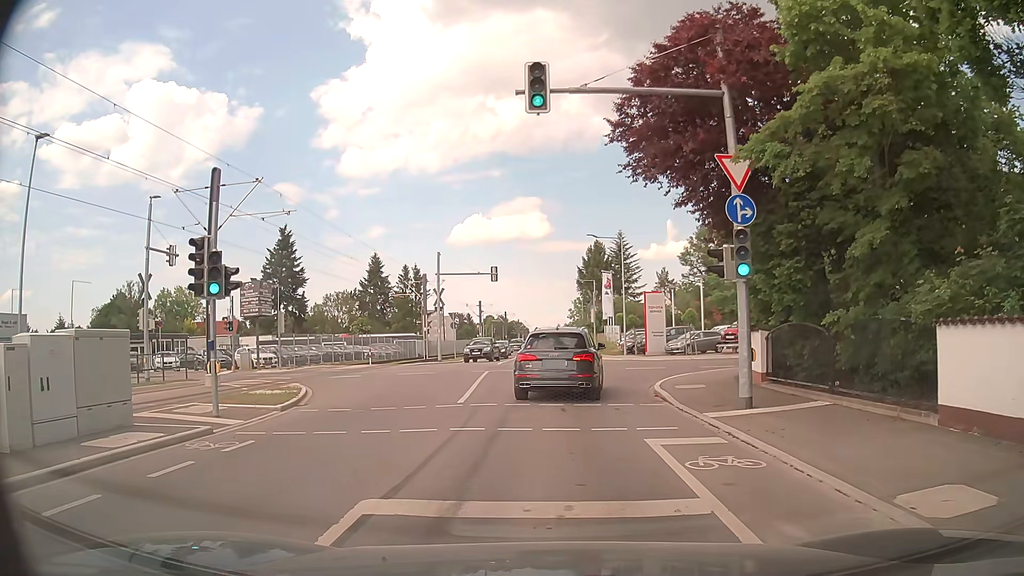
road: residential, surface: asphalt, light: Day
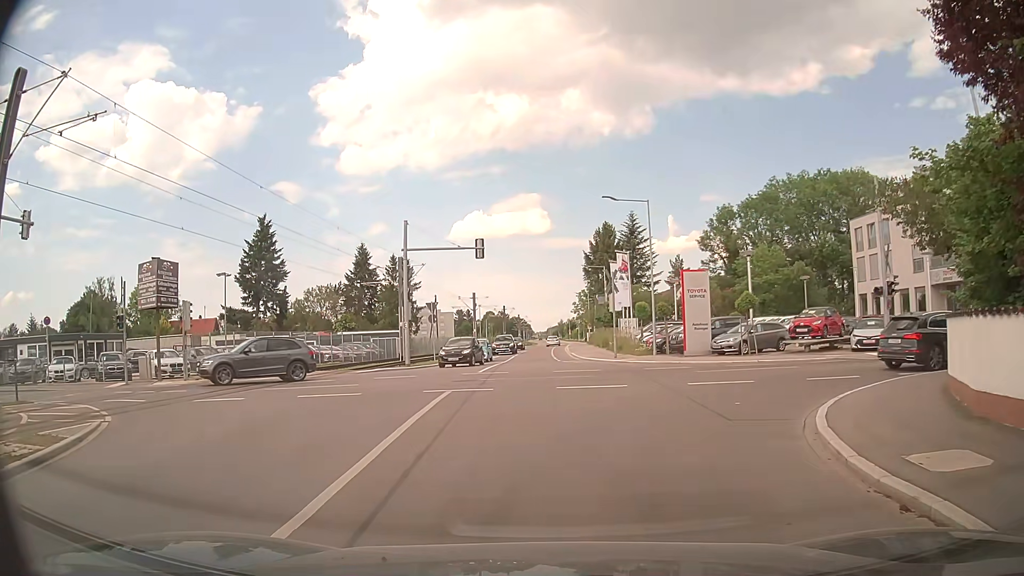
(-0.1, +11.9) m; -2°
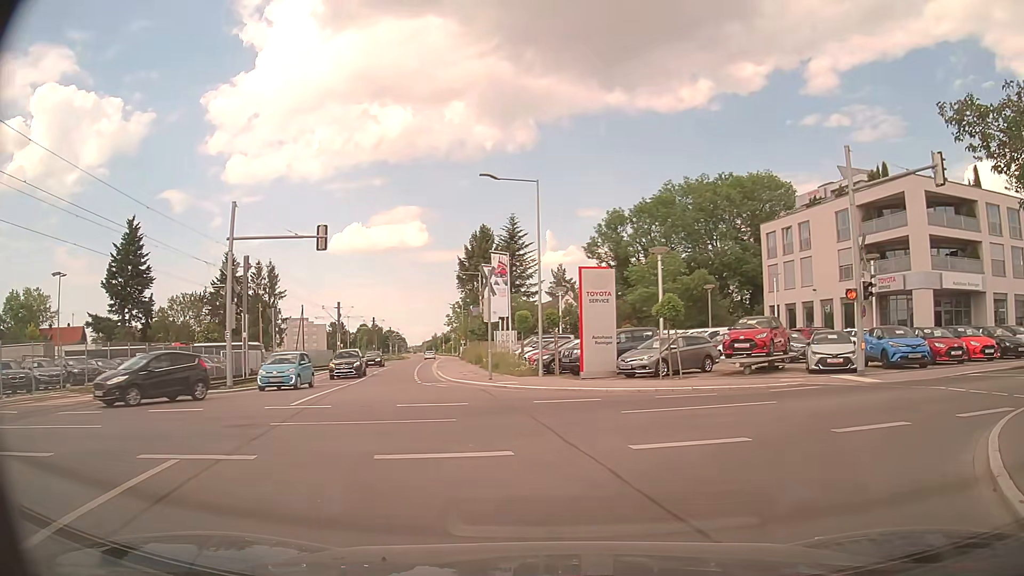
(+0.6, +7.8) m; +12°
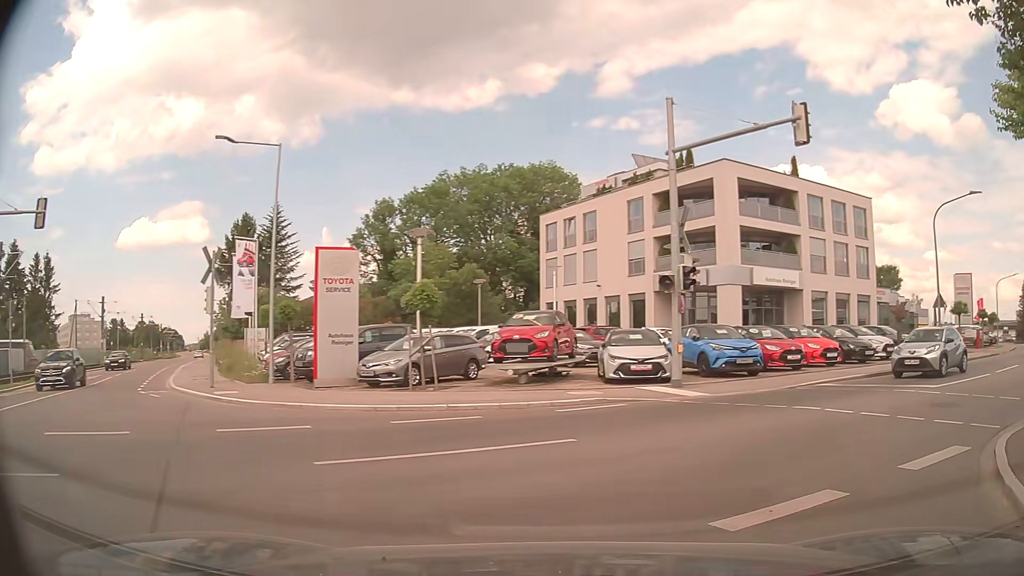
(+0.7, +5.1) m; +18°
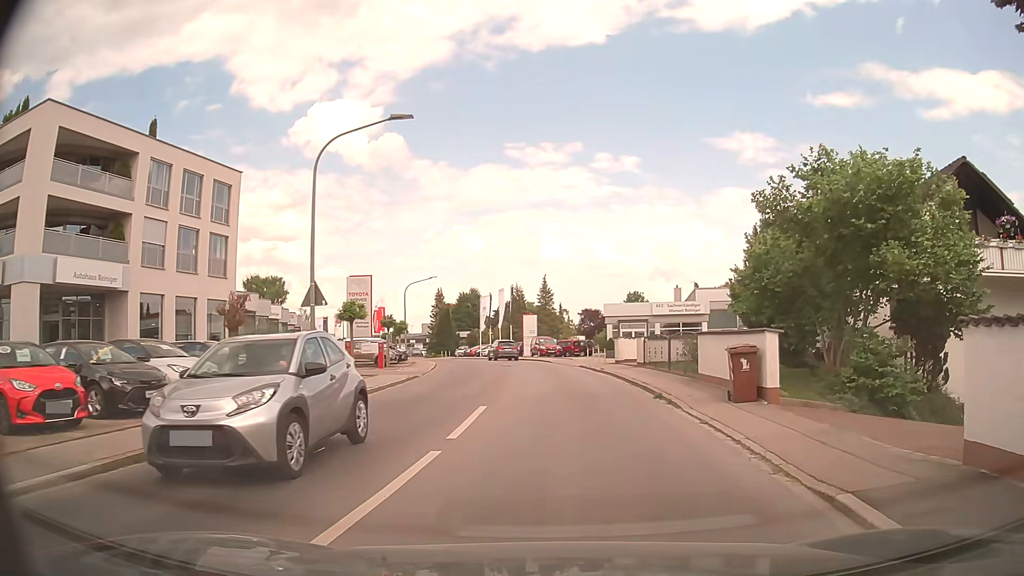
(+6.8, +11.9) m; +55°
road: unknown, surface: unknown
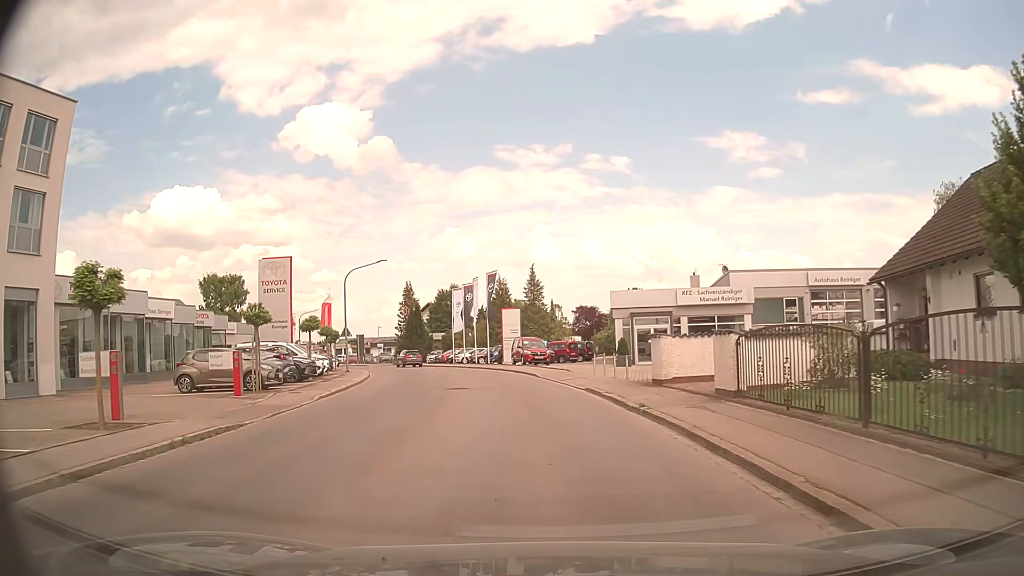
(-0.1, +16.1) m; -1°
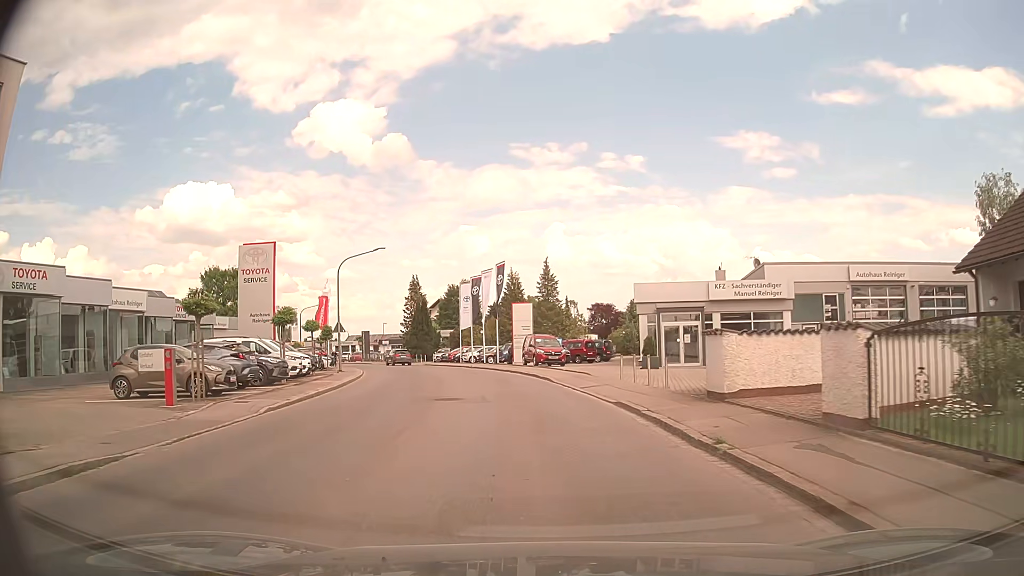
(0.0, +4.8) m; -2°
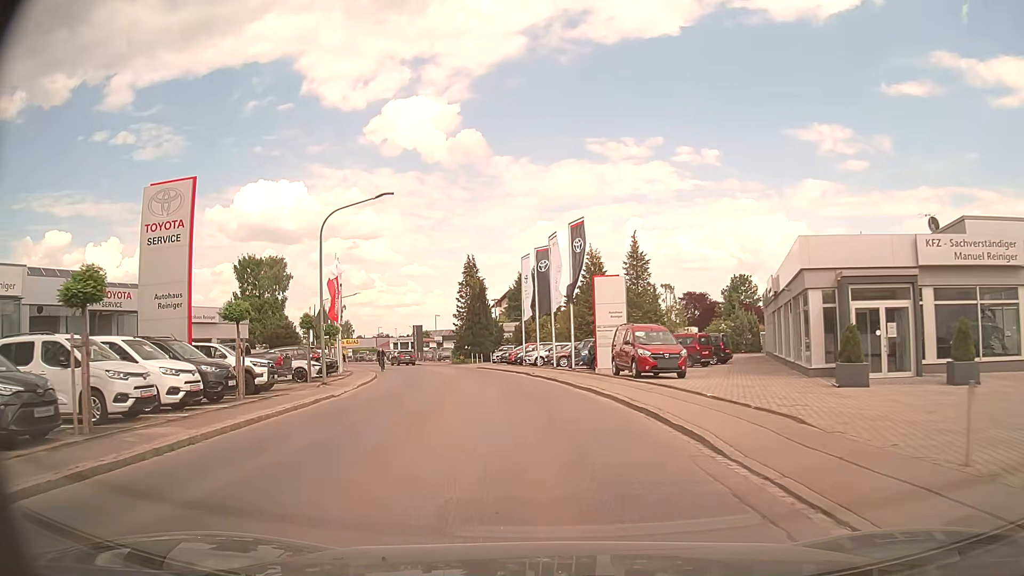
(-0.6, +15.9) m; -6°
(0, +10) (-1, +20) (-3, +30) (-5, +40) (-7, +49) (-11, +59) (-14, +68) (-19, +77) (-24, +86) (-29, +94) m
